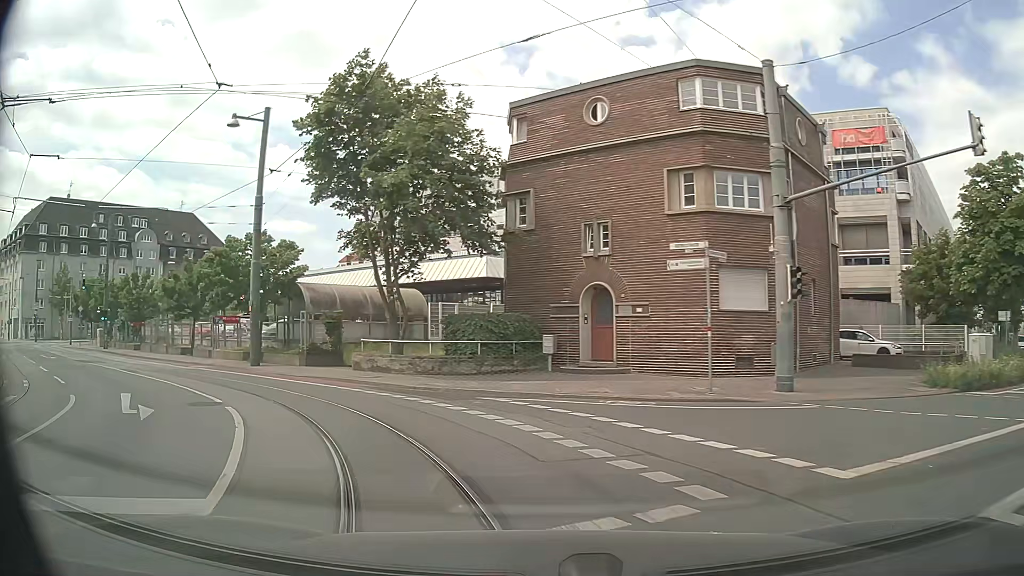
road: secondary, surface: asphalt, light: Day
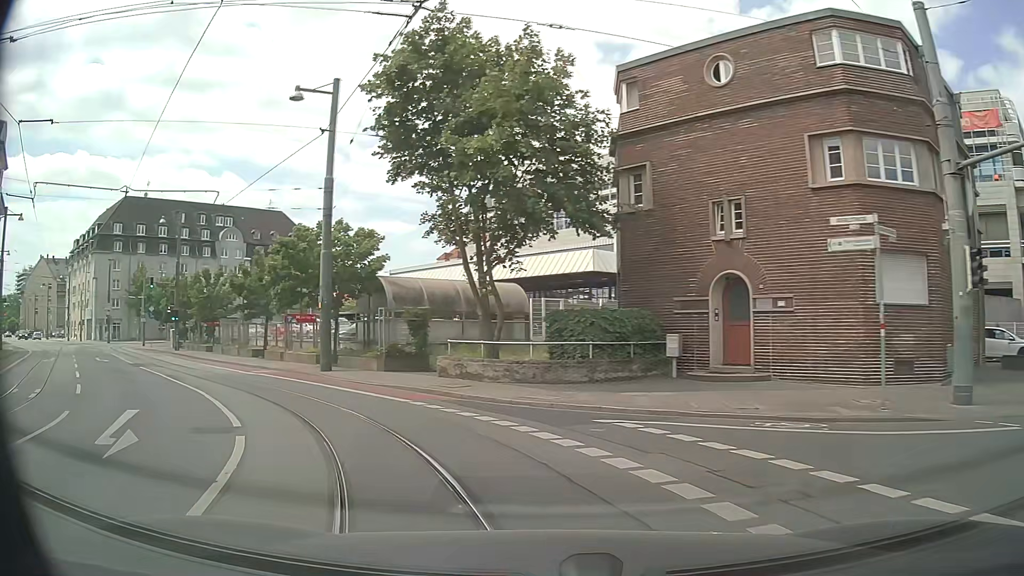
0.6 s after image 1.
(-0.2, +3.9) m; -7°
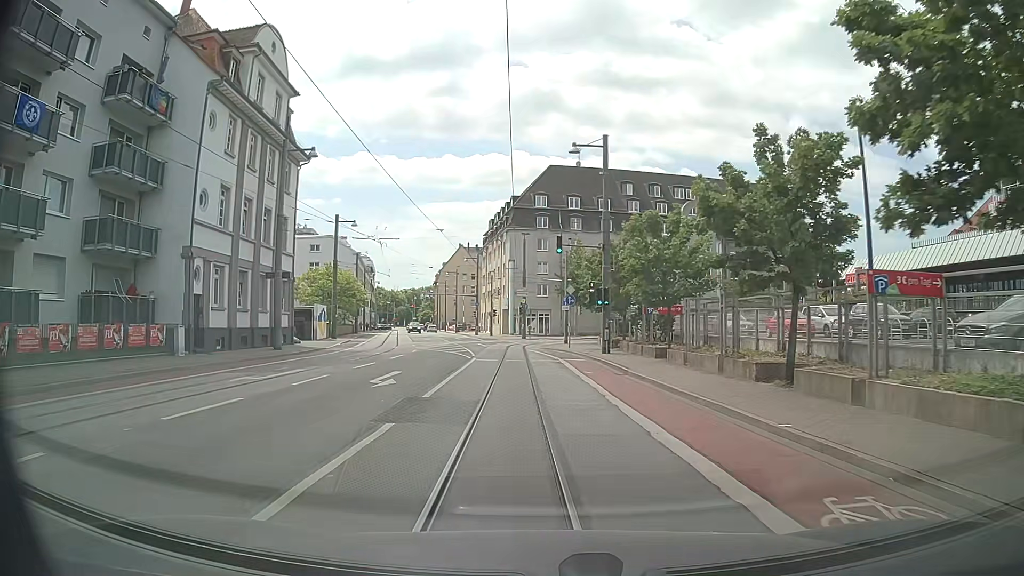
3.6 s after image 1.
(-8.9, +19.2) m; -40°
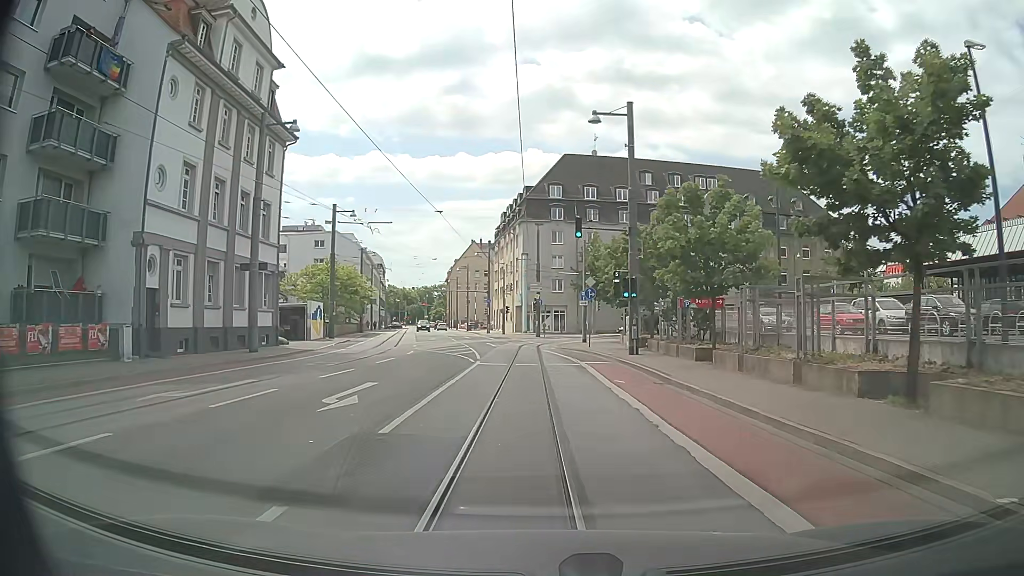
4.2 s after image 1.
(-0.1, +4.7) m; -2°
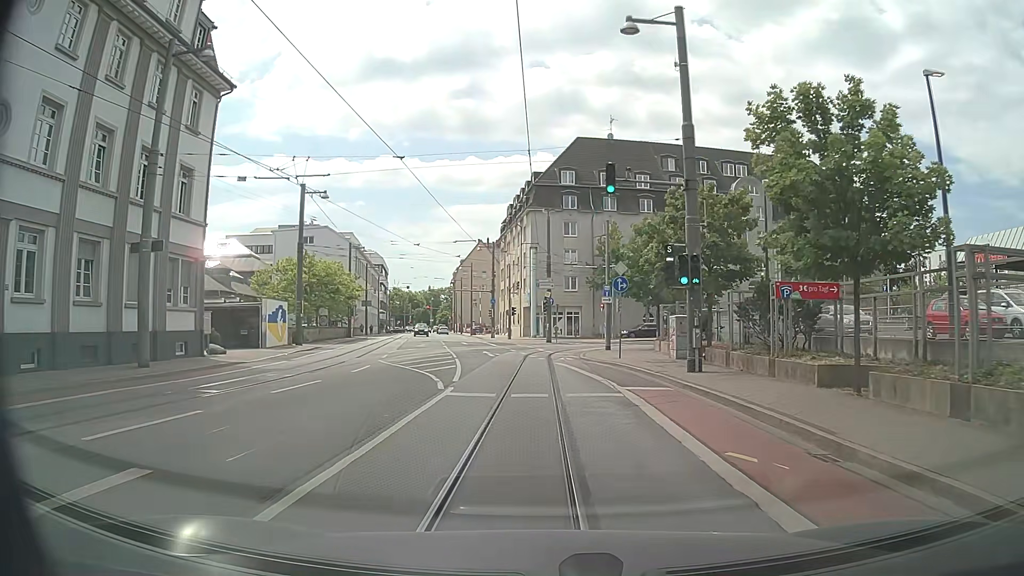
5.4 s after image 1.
(+0.1, +9.6) m; 0°
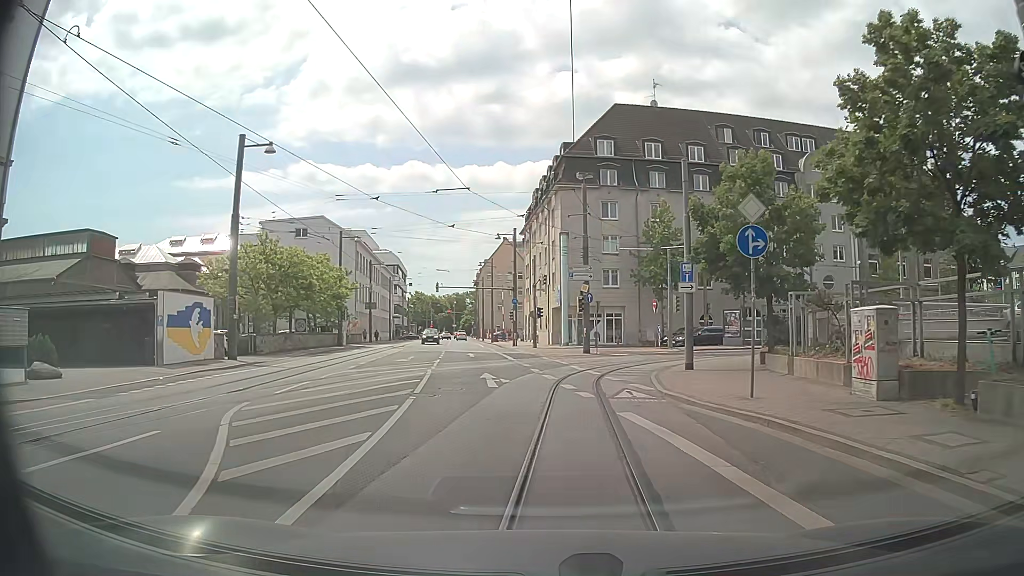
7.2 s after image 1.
(-0.1, +13.7) m; -2°
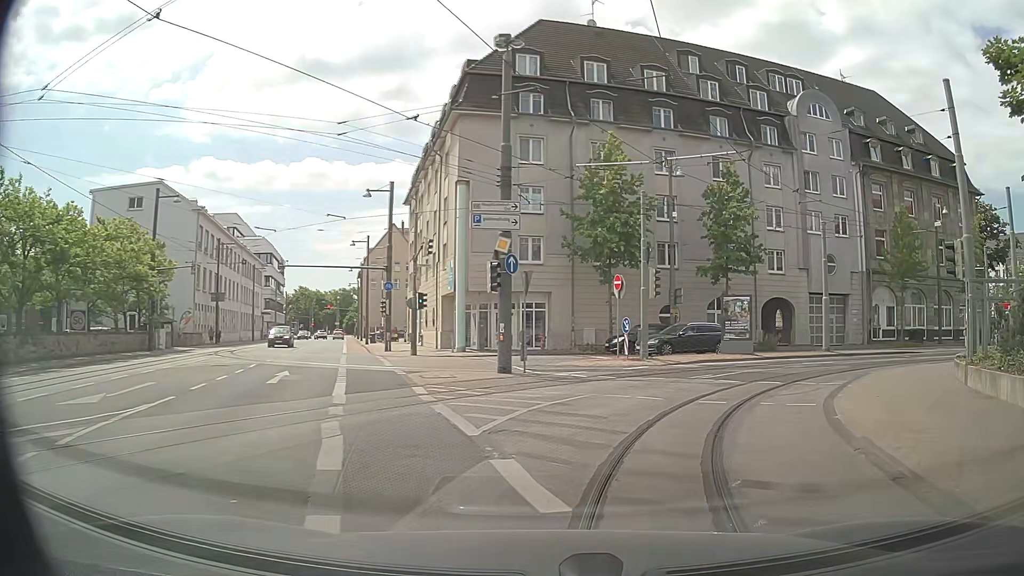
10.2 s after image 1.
(+0.1, +18.8) m; +9°
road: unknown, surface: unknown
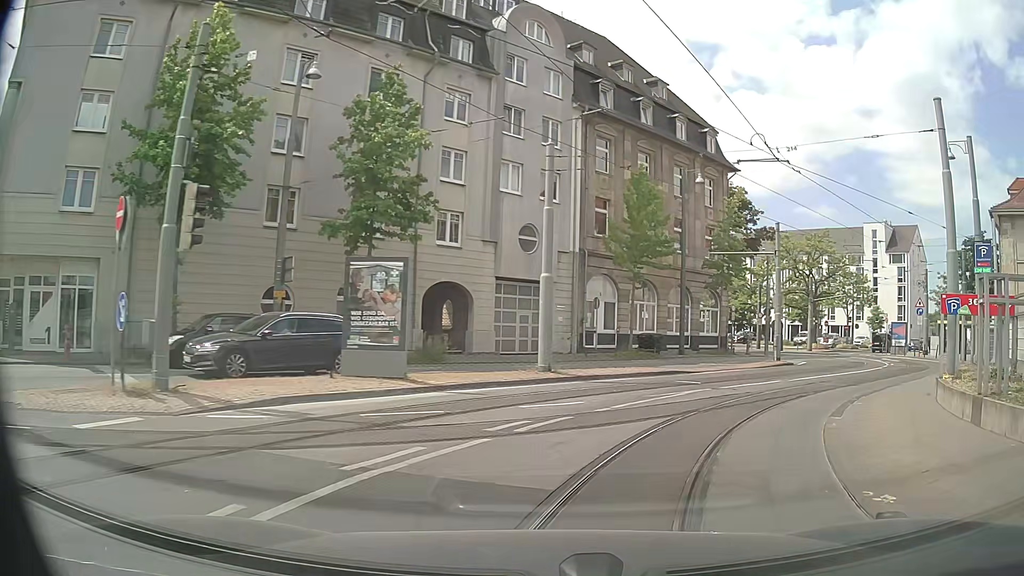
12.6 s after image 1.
(+3.7, +14.5) m; +29°
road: residential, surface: asphalt
